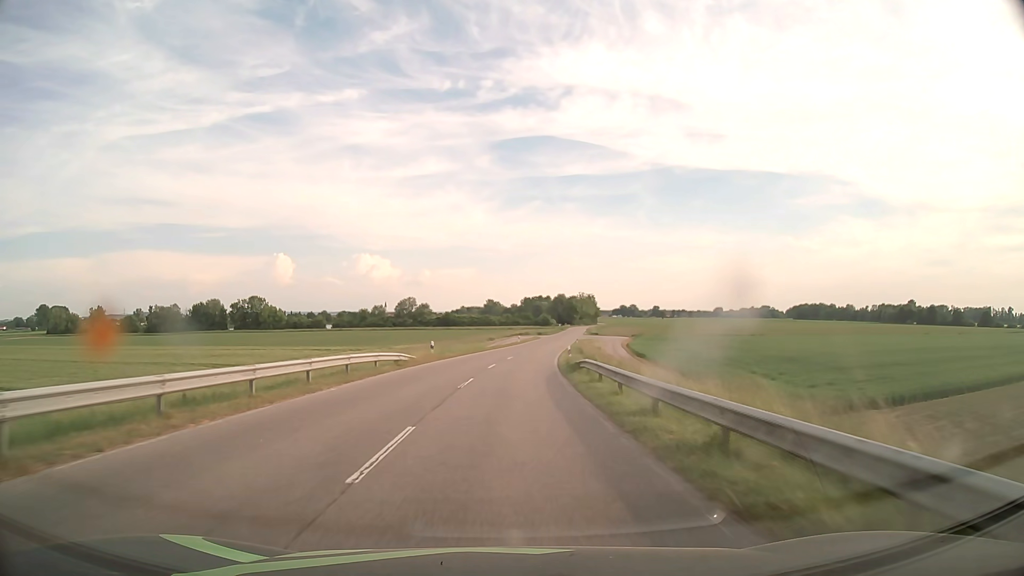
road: secondary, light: Day
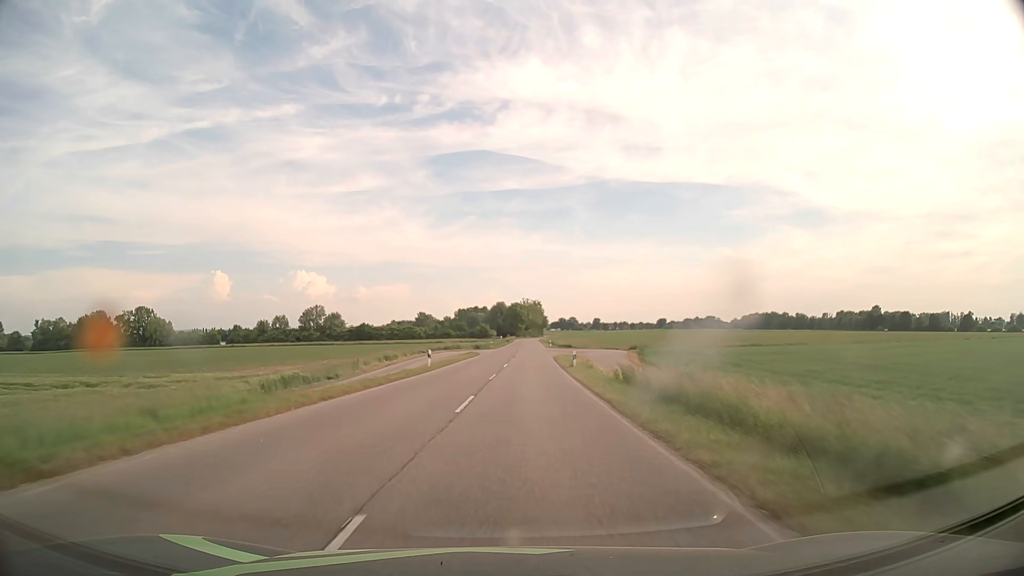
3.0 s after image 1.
(+2.3, +53.6) m; +5°
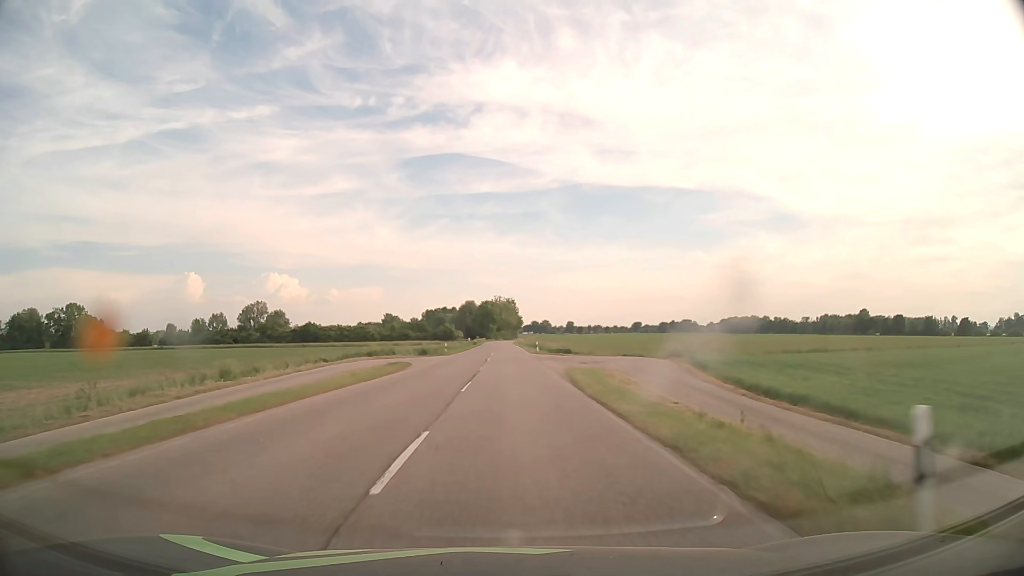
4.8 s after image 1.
(+0.8, +32.1) m; +3°
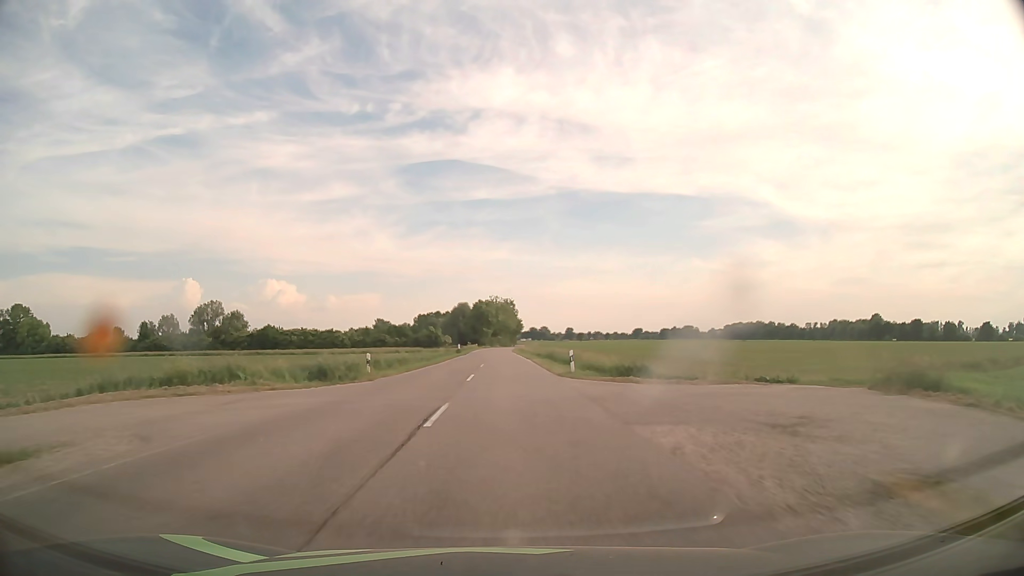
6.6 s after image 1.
(+0.1, +32.0) m; 0°
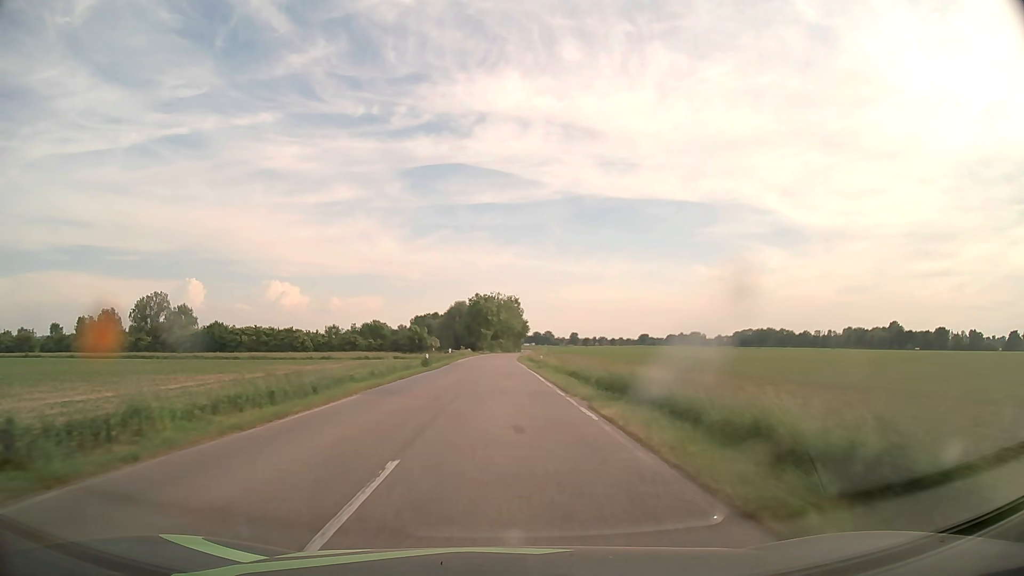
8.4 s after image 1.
(0.0, +31.9) m; 0°
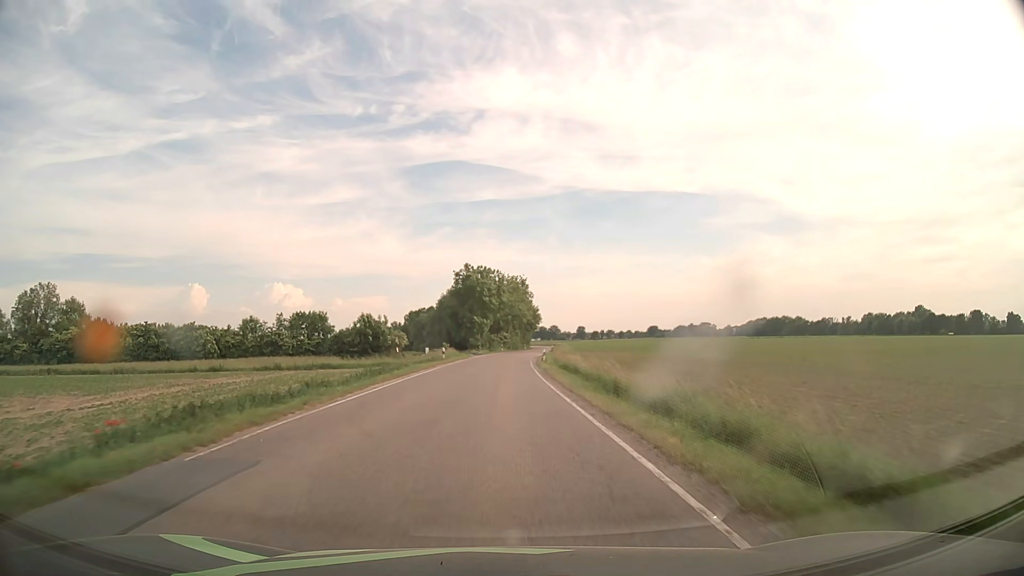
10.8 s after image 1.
(-0.1, +42.7) m; 0°
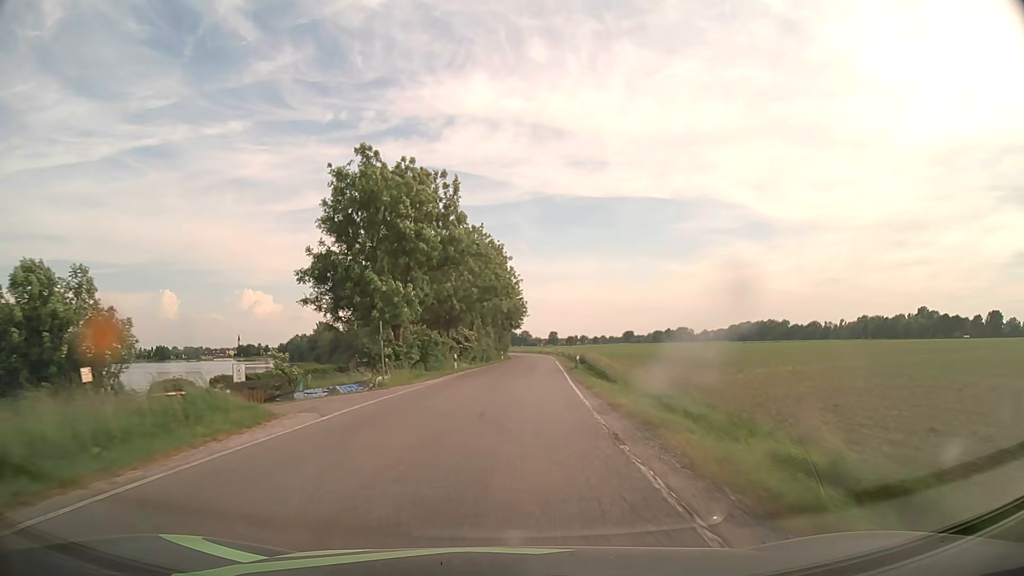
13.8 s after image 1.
(+0.3, +53.7) m; +2°
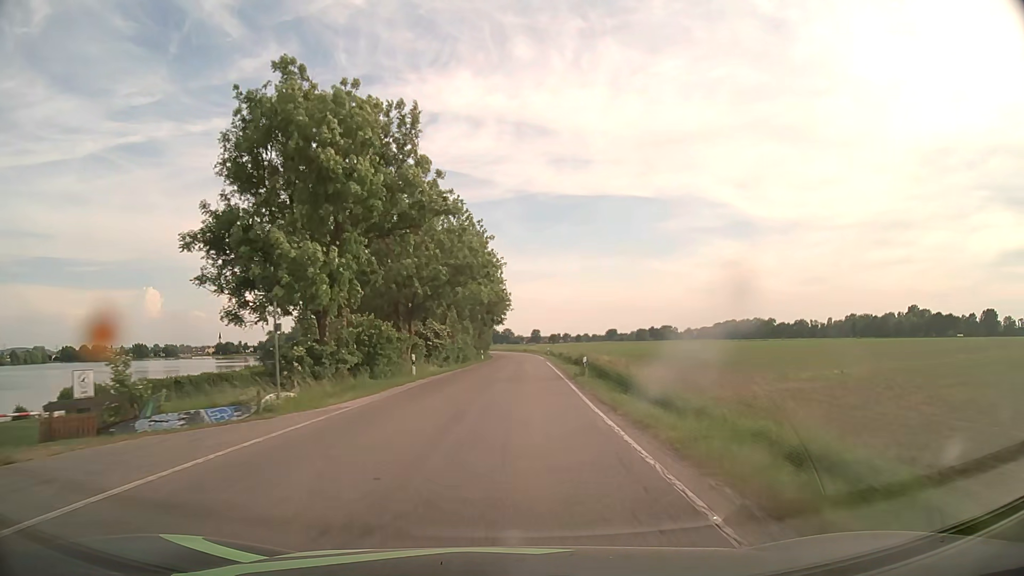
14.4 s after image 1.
(+0.2, +10.7) m; +2°
(0, +10) (0, +20) (+1, +30) (+1, +40) (+2, +50) (+2, +60) (+2, +70) (+2, +80) (+2, +90) (+2, +100) m
